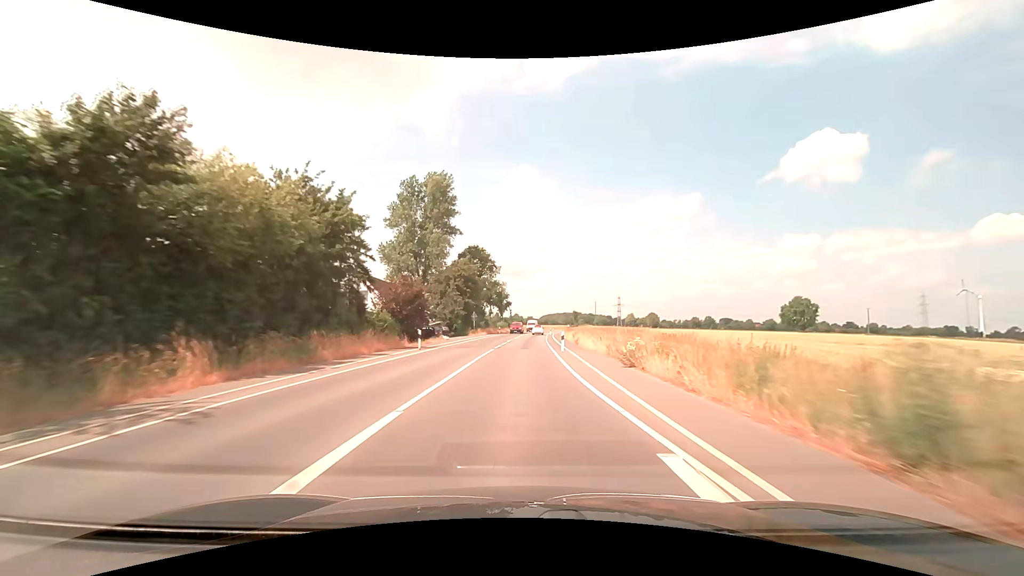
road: secondary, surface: asphalt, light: Day
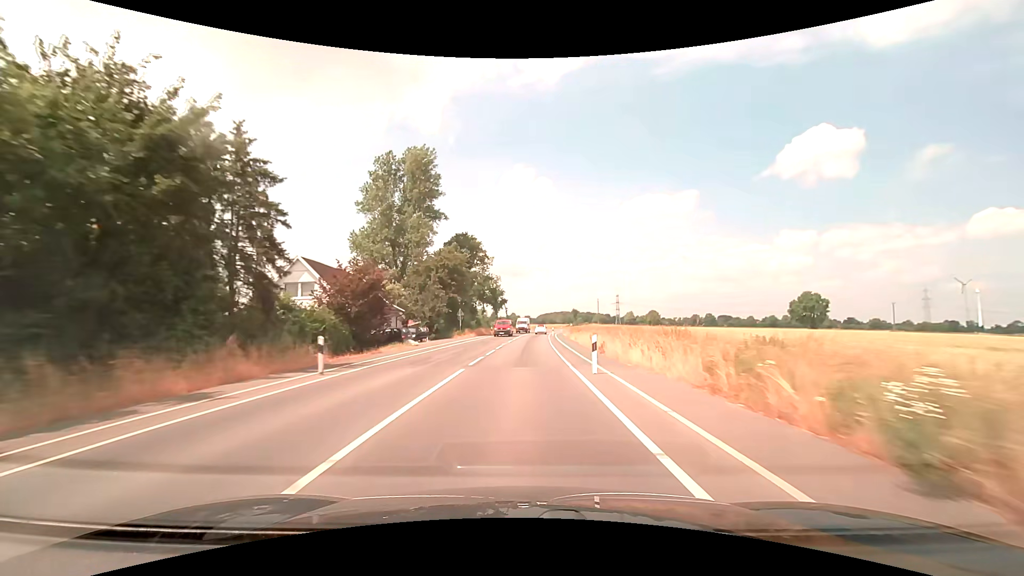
(0.0, +12.8) m; 0°
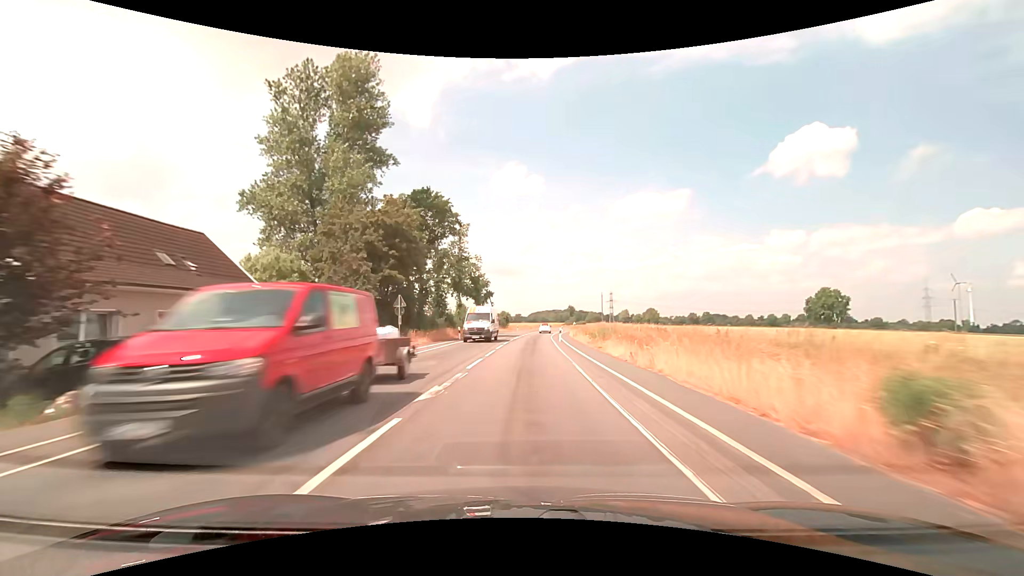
(+0.1, +25.7) m; +1°
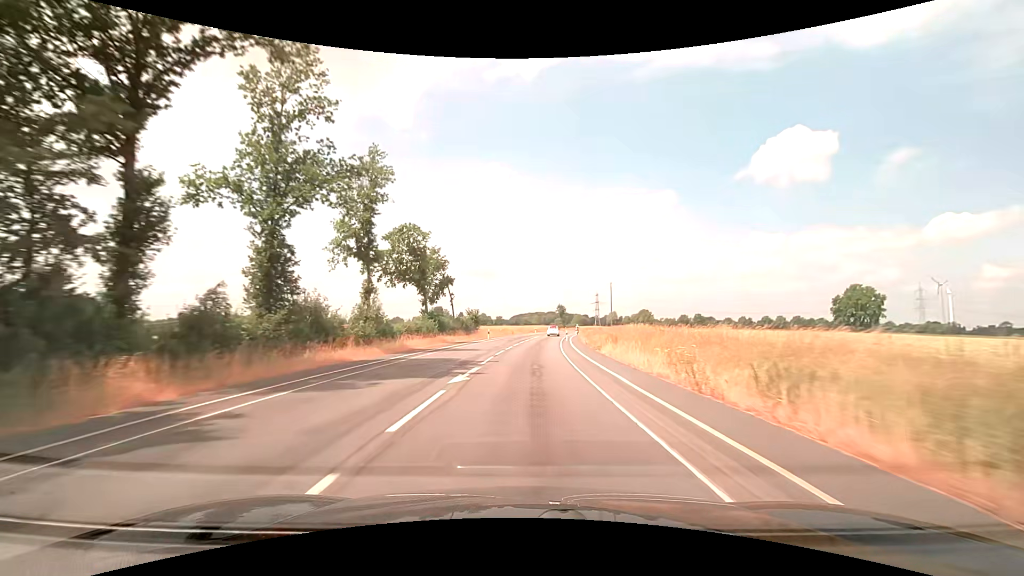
(+0.7, +38.5) m; +2°
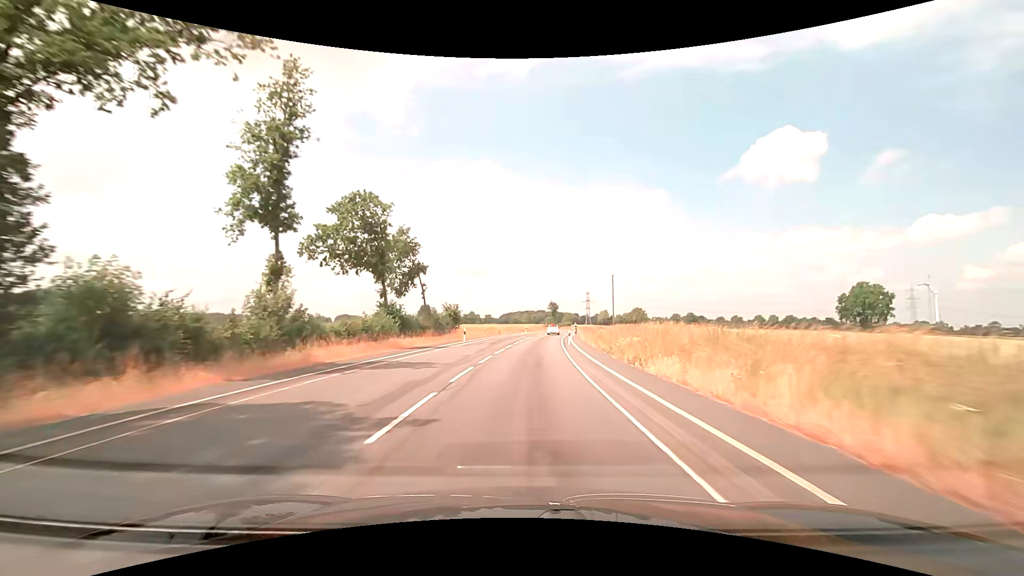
(+0.1, +12.8) m; +1°
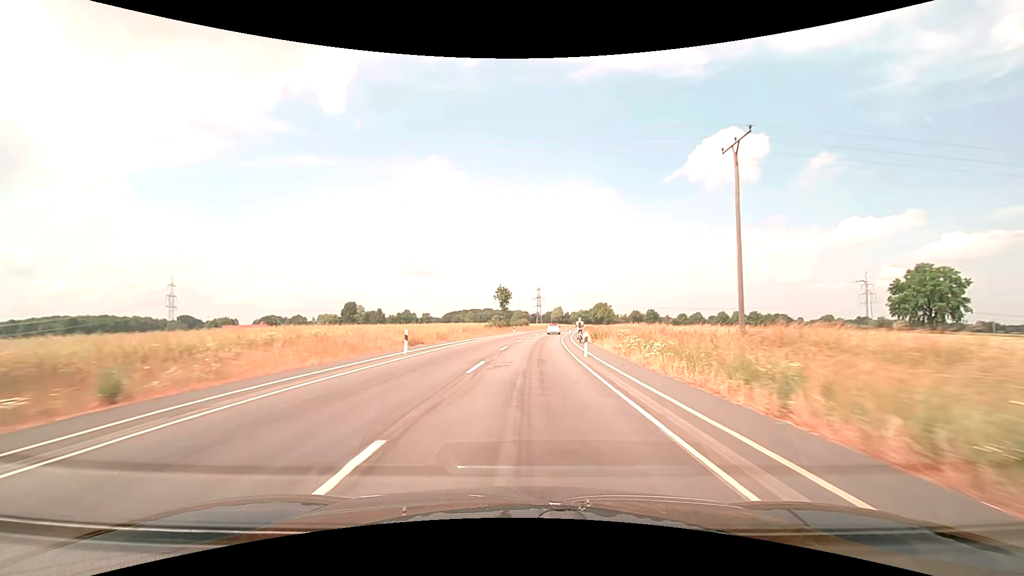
(+3.0, +64.1) m; +6°
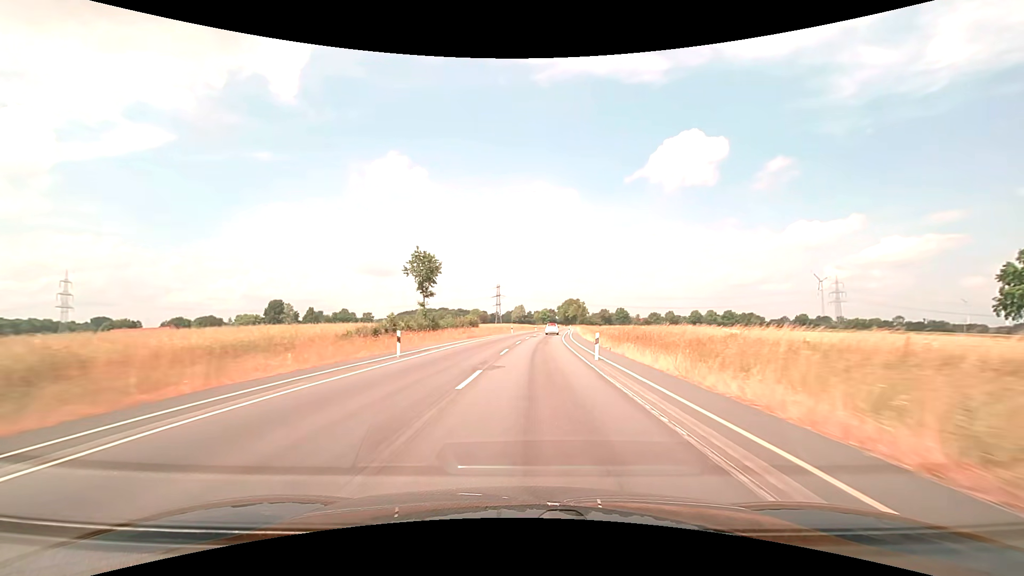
(+2.1, +51.3) m; +5°
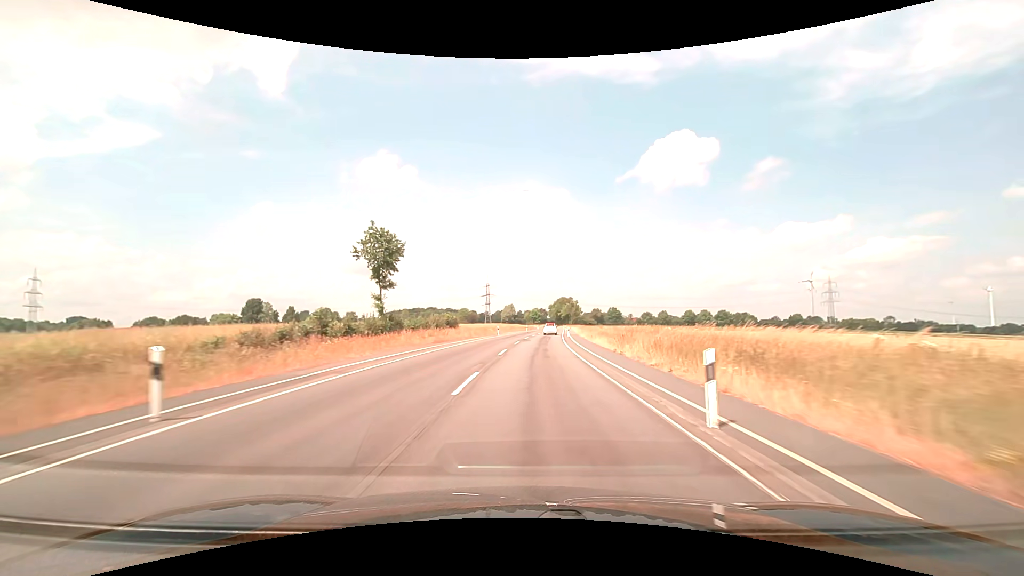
(+0.1, +12.8) m; +1°
(0, +10) (0, +20) (+1, +30) (+1, +40) (+2, +50) (+3, +60) (+4, +70) (+5, +80) (+6, +90) (+6, +100) m
